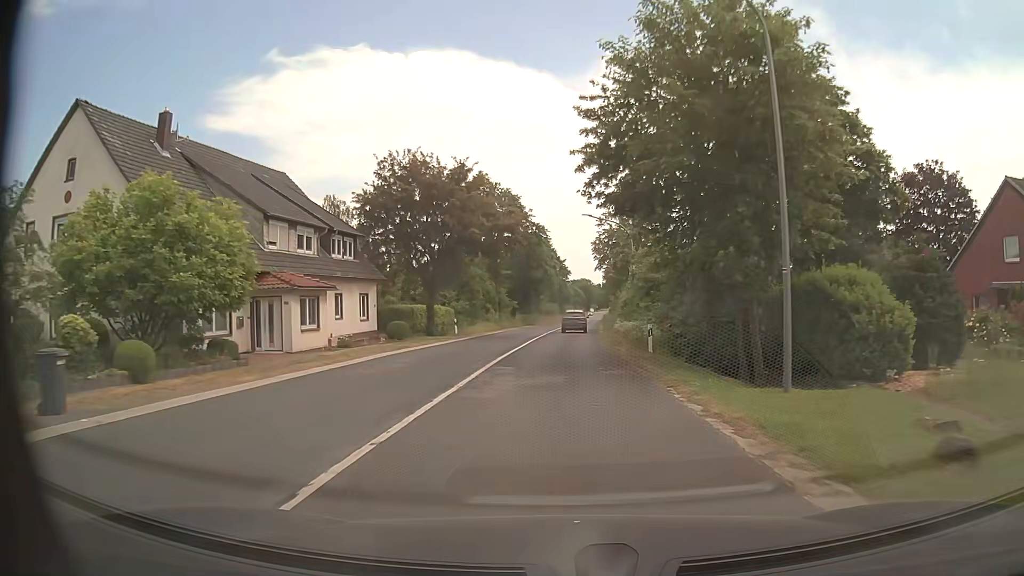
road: secondary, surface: asphalt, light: Day
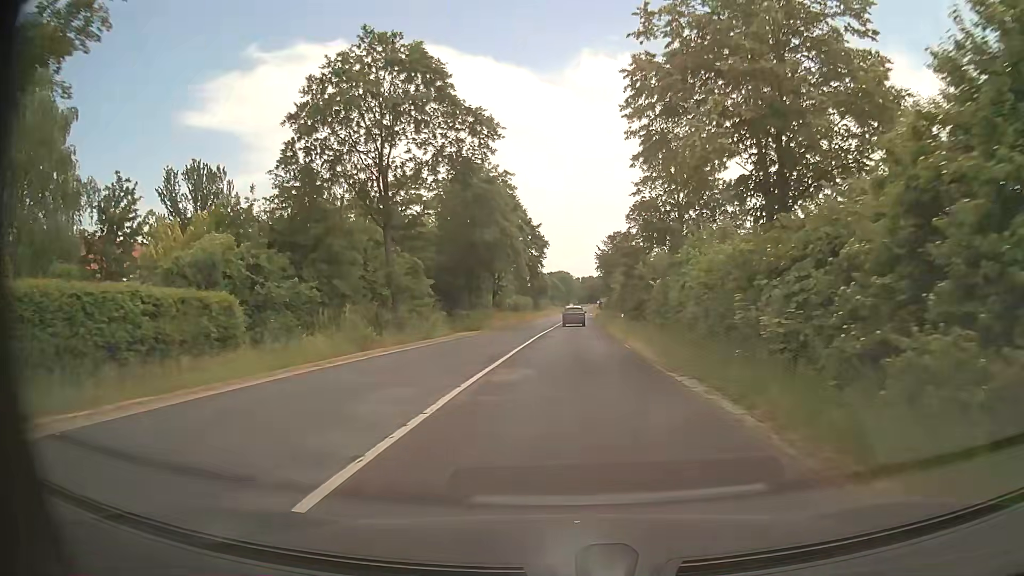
(+0.8, +41.4) m; +2°
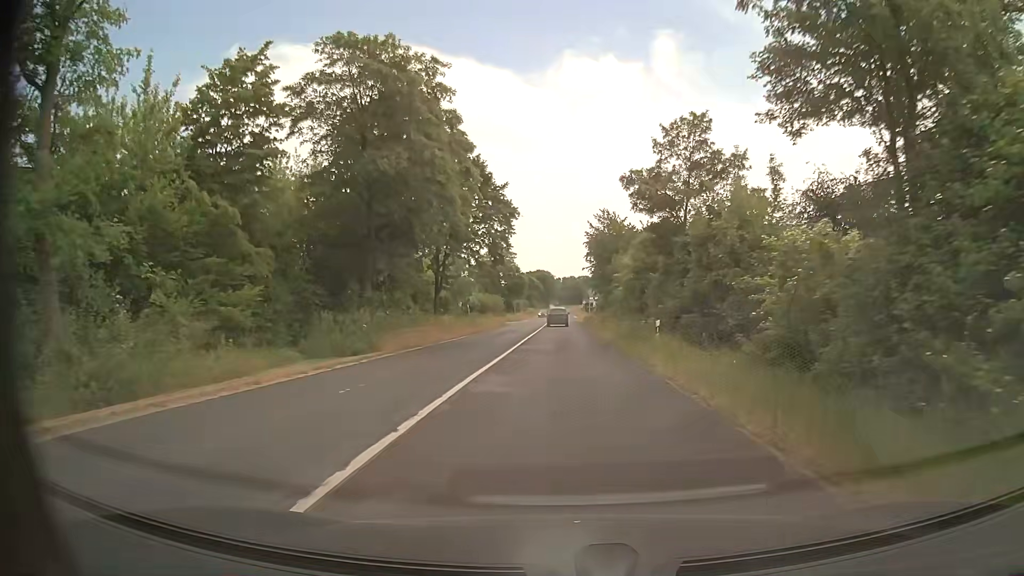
(+0.4, +24.4) m; +2°
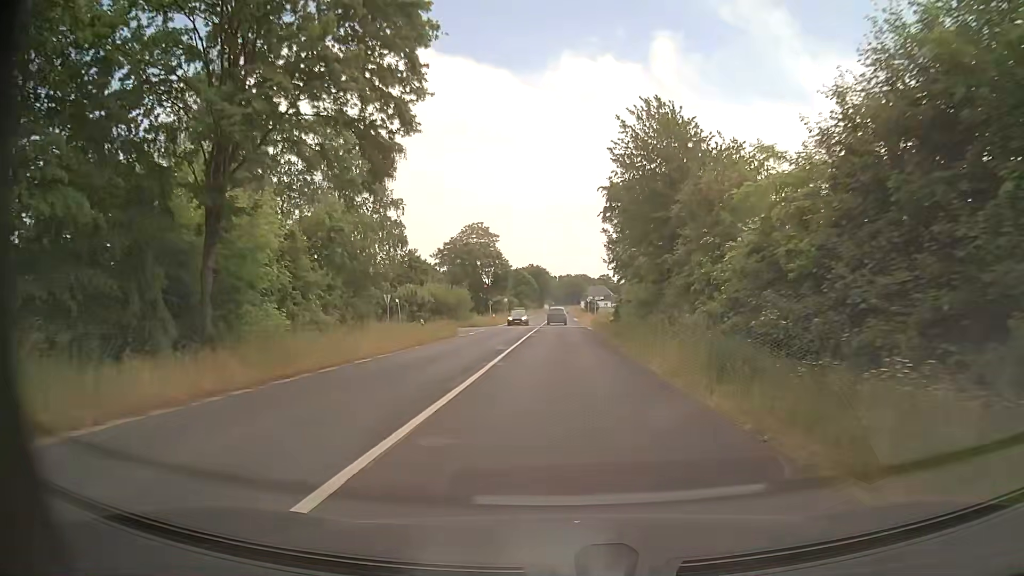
(+0.2, +32.8) m; +1°
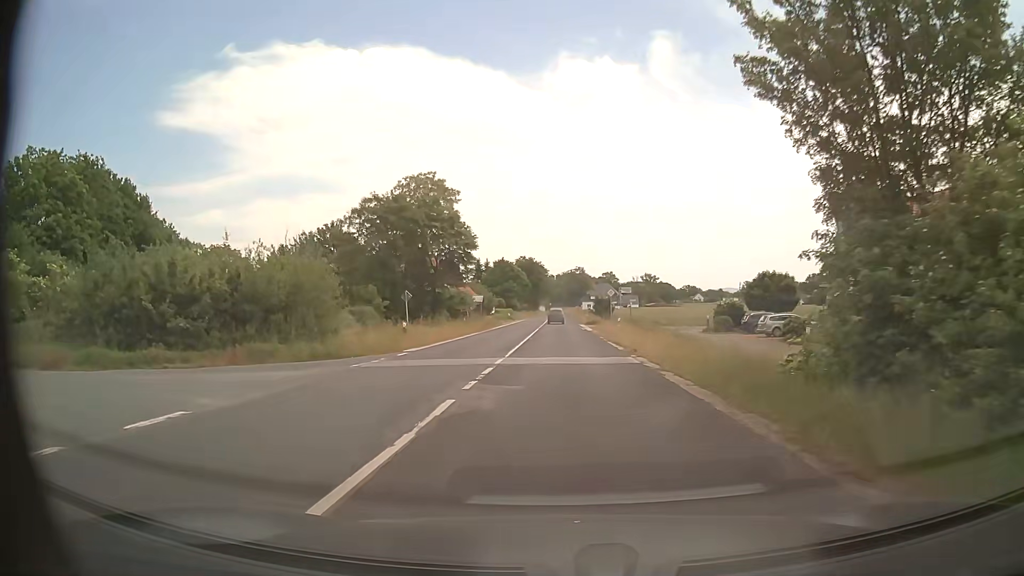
(-0.1, +40.2) m; 0°
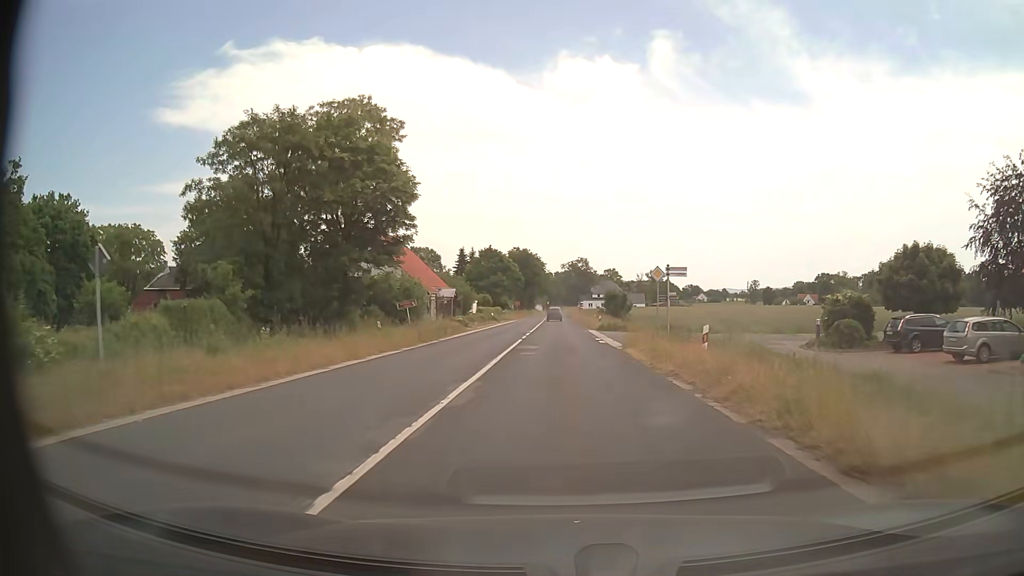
(+0.1, +23.9) m; 0°
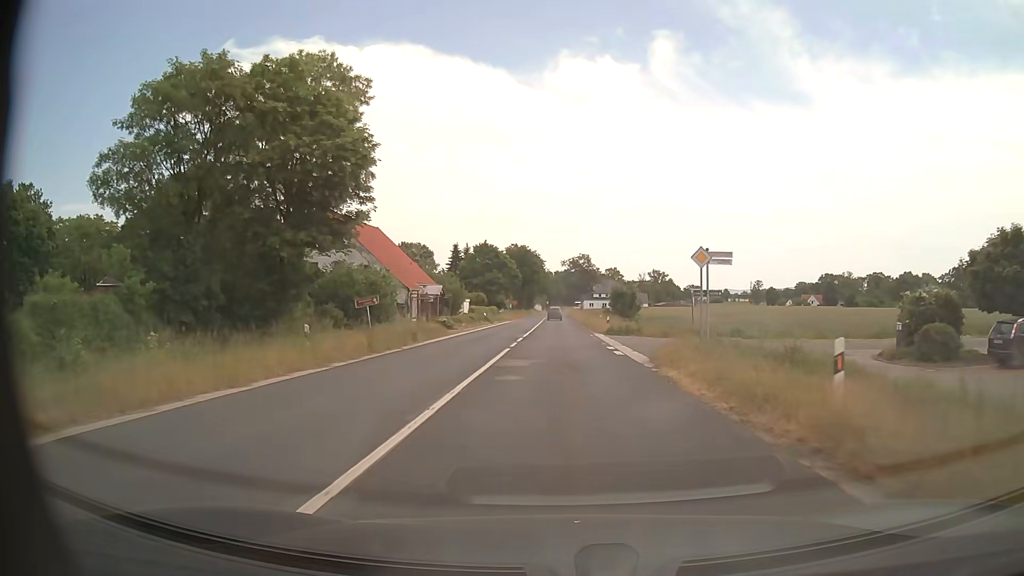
(0.0, +8.0) m; 0°
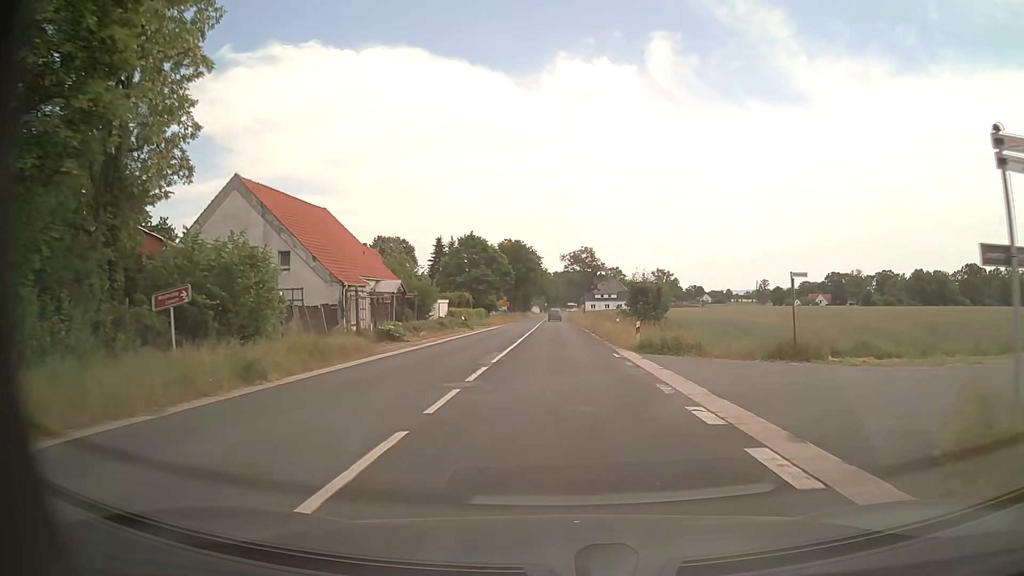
(0.0, +15.9) m; 0°
(0, +10) (0, +20) (0, +30) (0, +40) (0, +50) (0, +60) (0, +70) (0, +80) (0, +90) (0, +100) m
